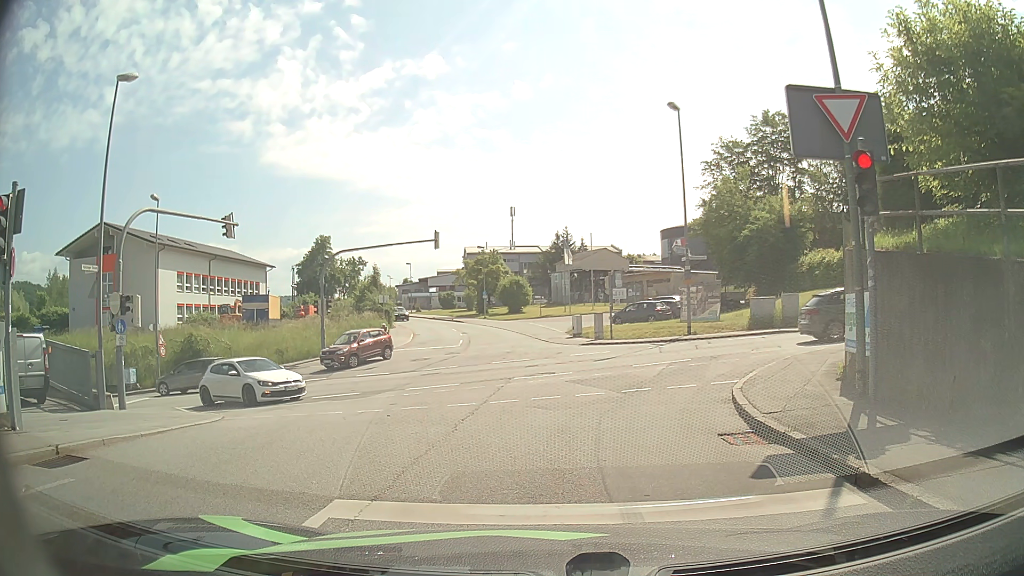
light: Day
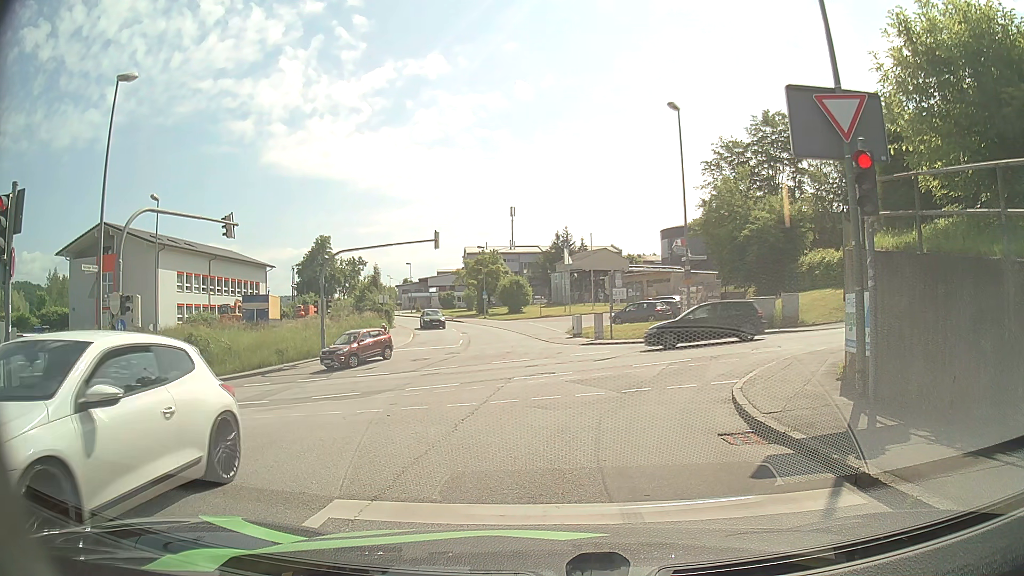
(0.0, 0.0) m; 0°
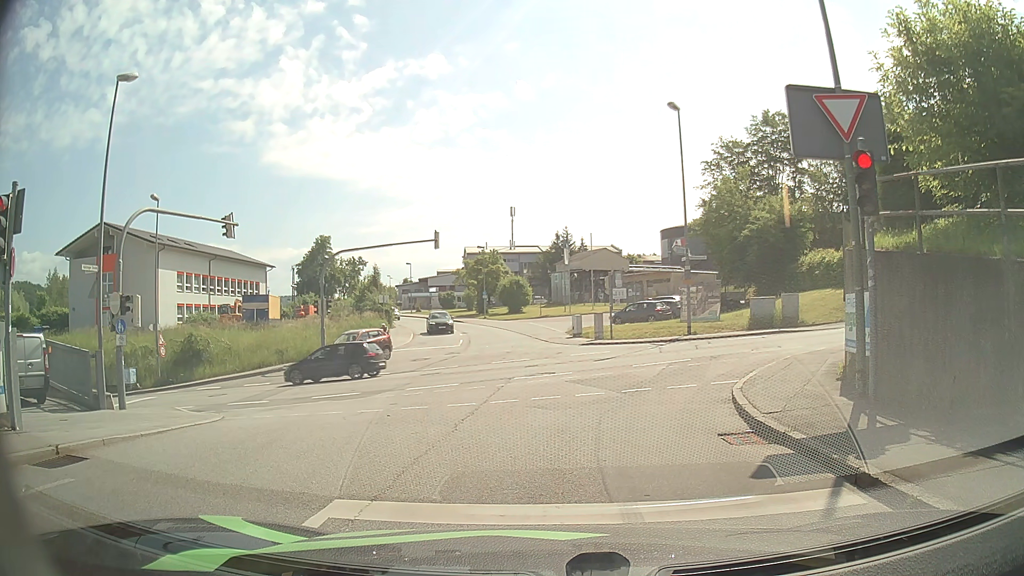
(0.0, 0.0) m; 0°
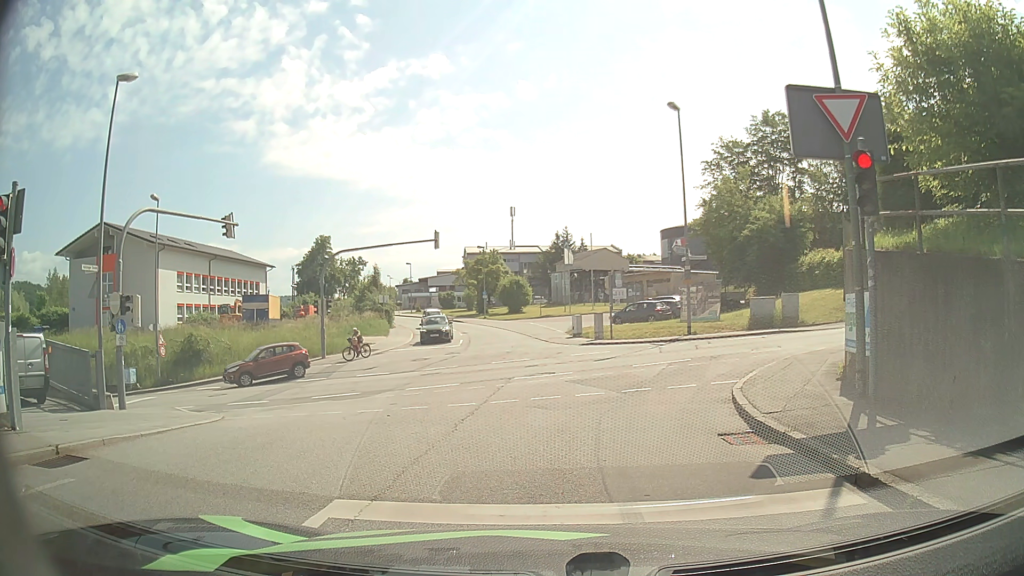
(0.0, 0.0) m; 0°
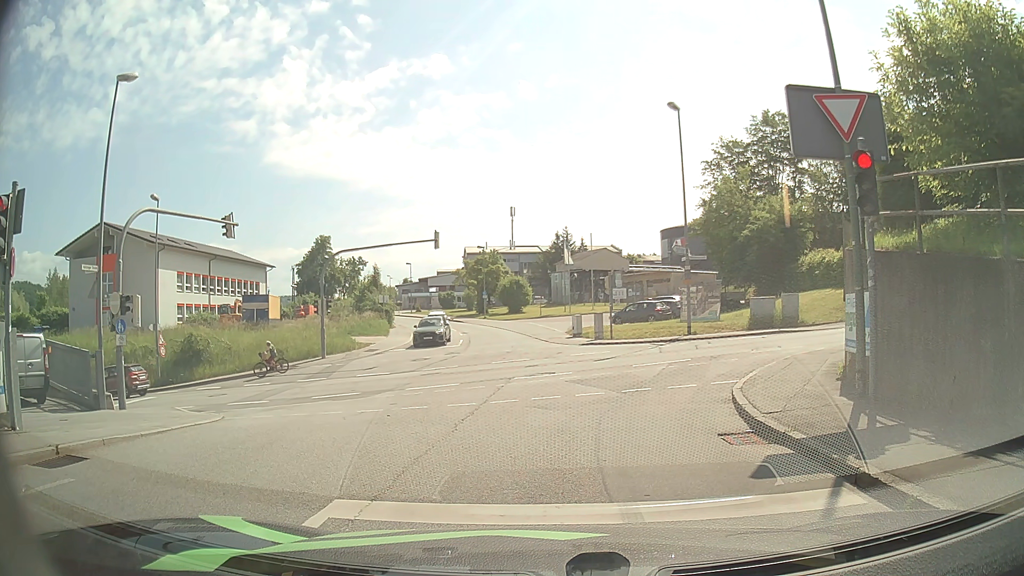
(0.0, 0.0) m; 0°
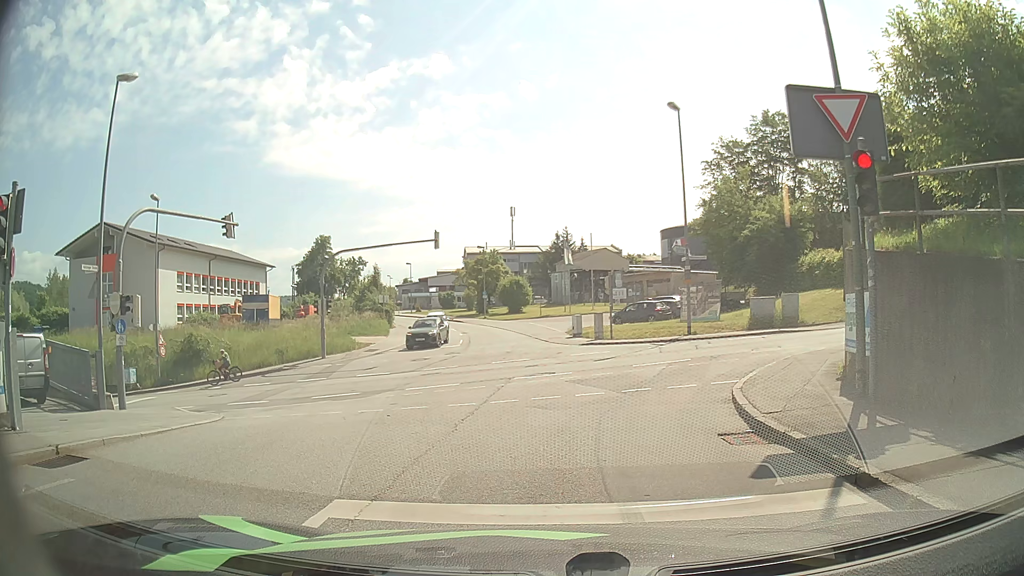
(0.0, 0.0) m; 0°
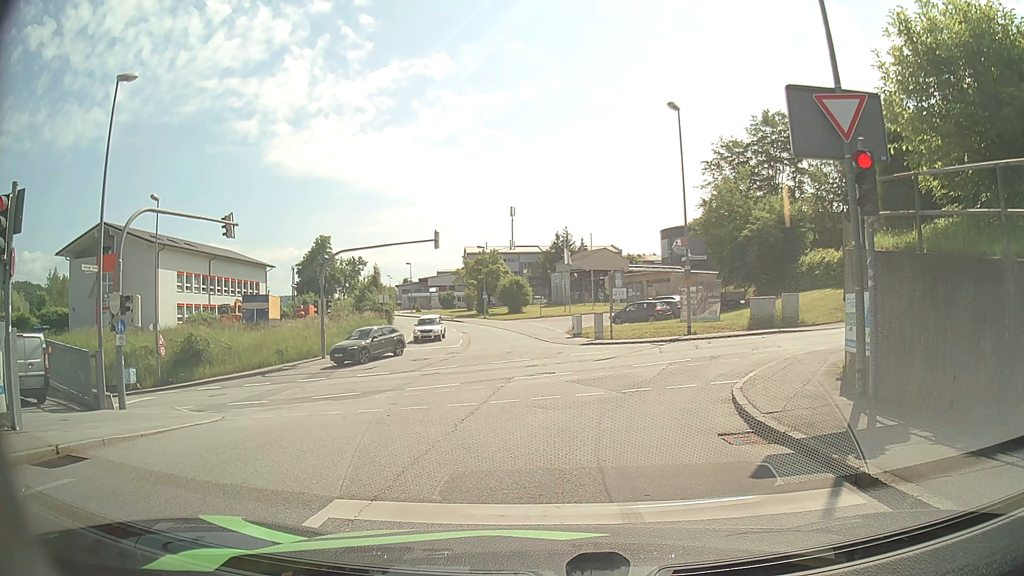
(0.0, 0.0) m; 0°
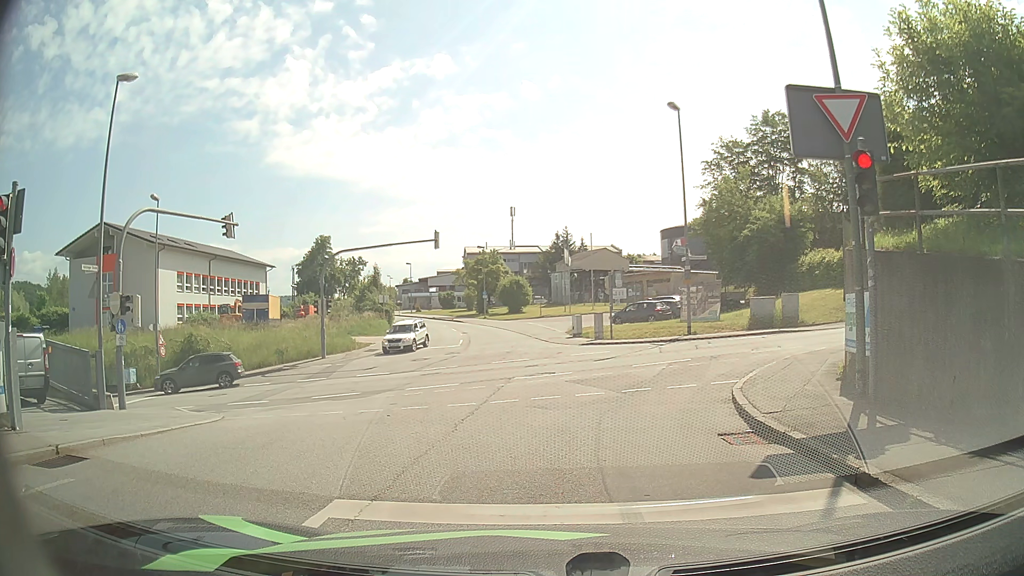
(0.0, 0.0) m; 0°
